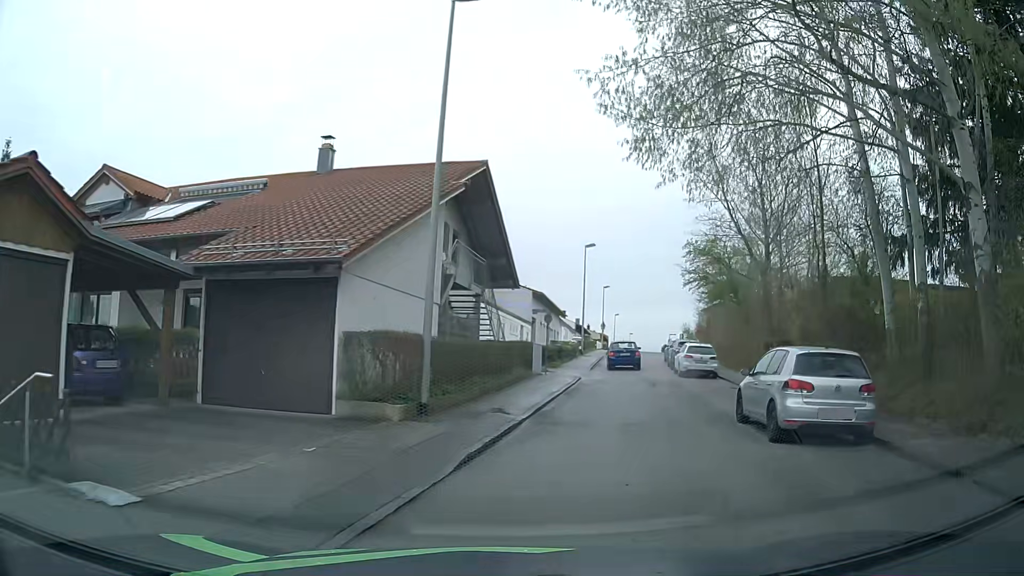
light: Day
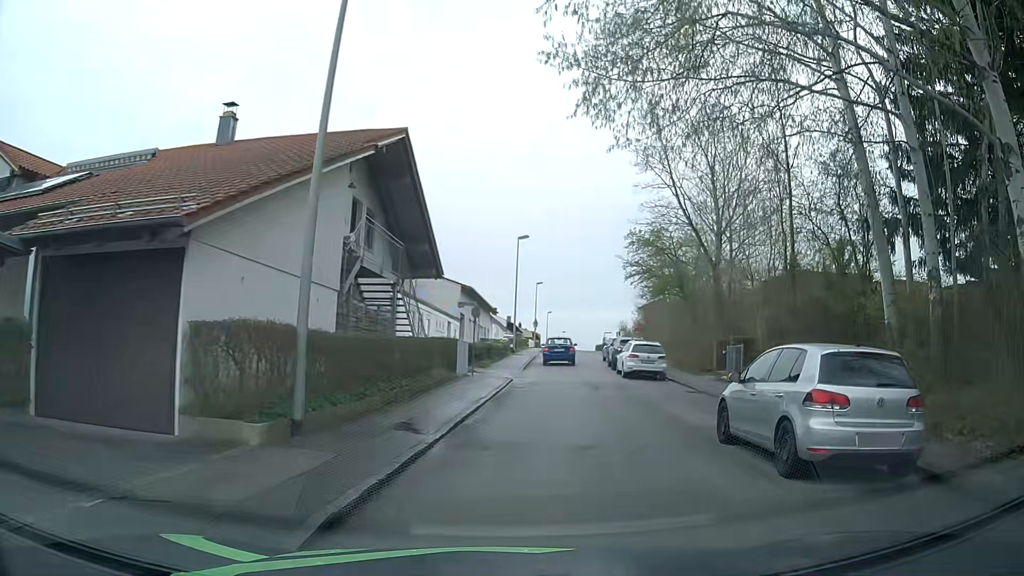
(+0.2, +3.3) m; +7°
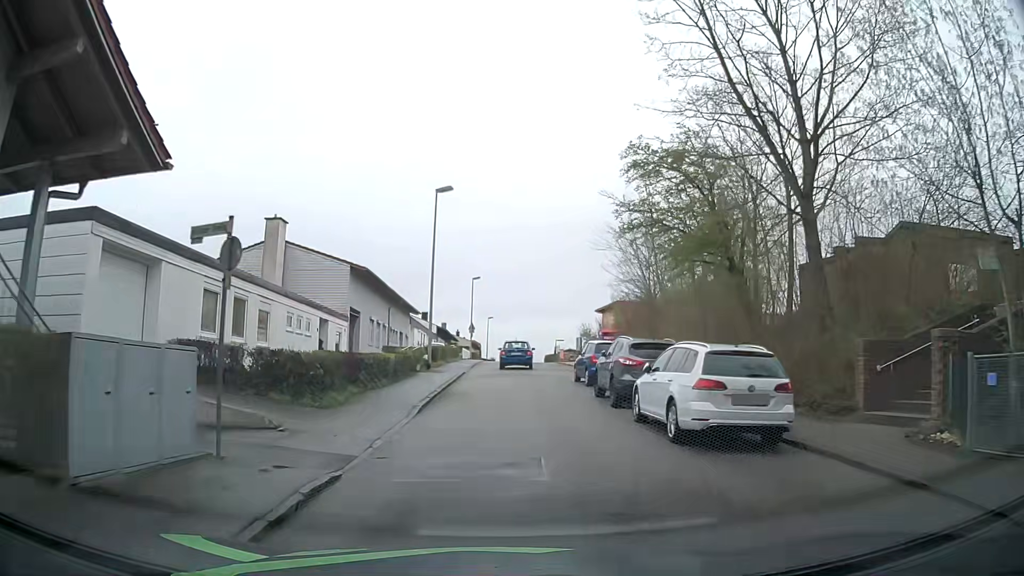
(+1.3, +17.2) m; +5°
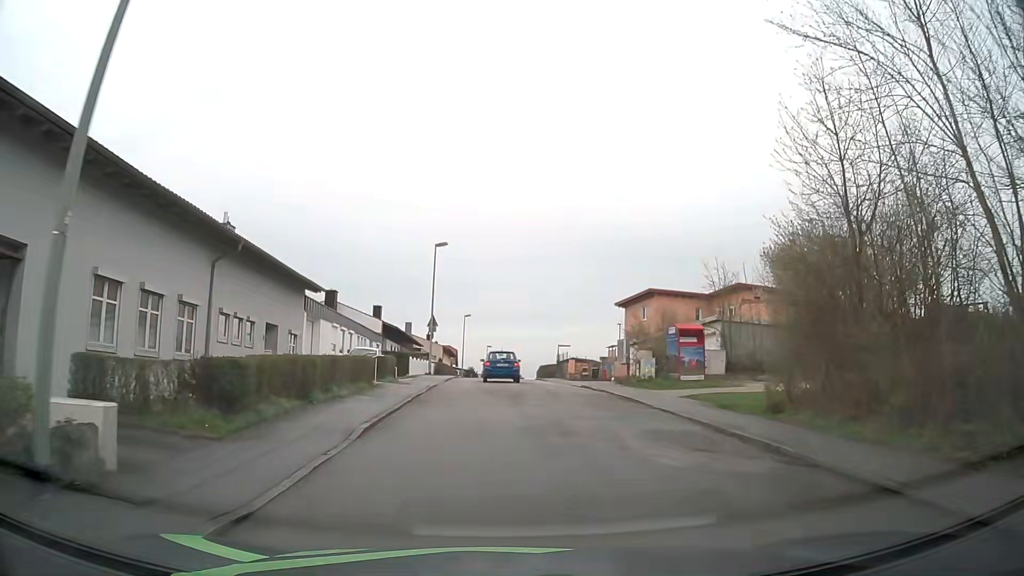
(-0.1, +25.4) m; +1°
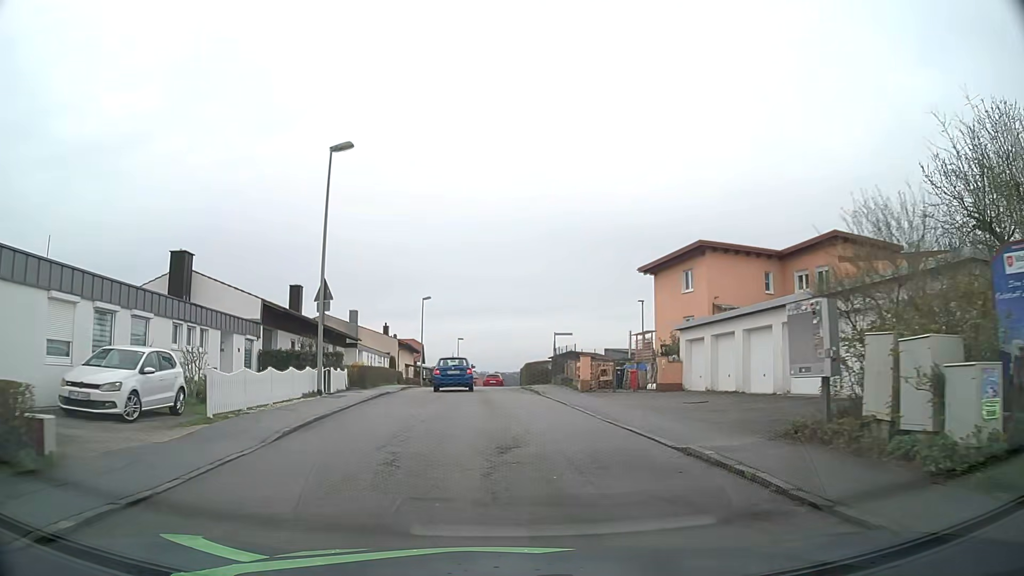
(+0.6, +20.4) m; +2°
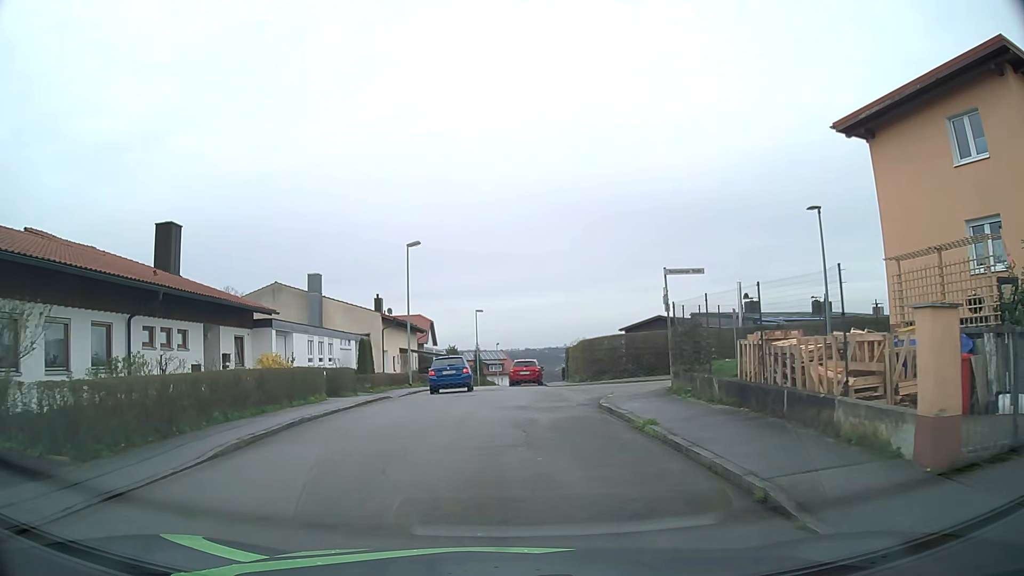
(-0.4, +22.7) m; -3°
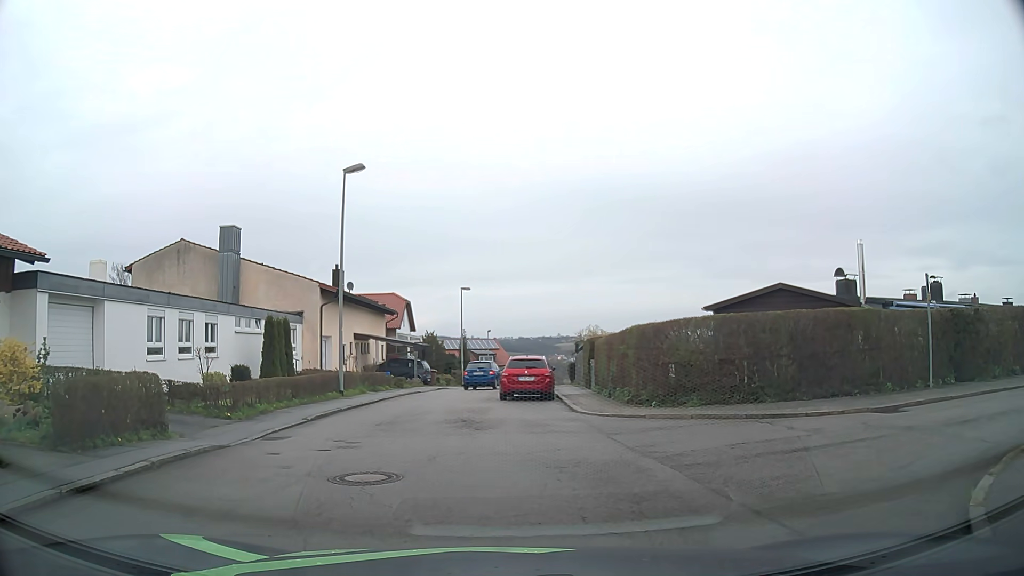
(+0.2, +14.2) m; +1°
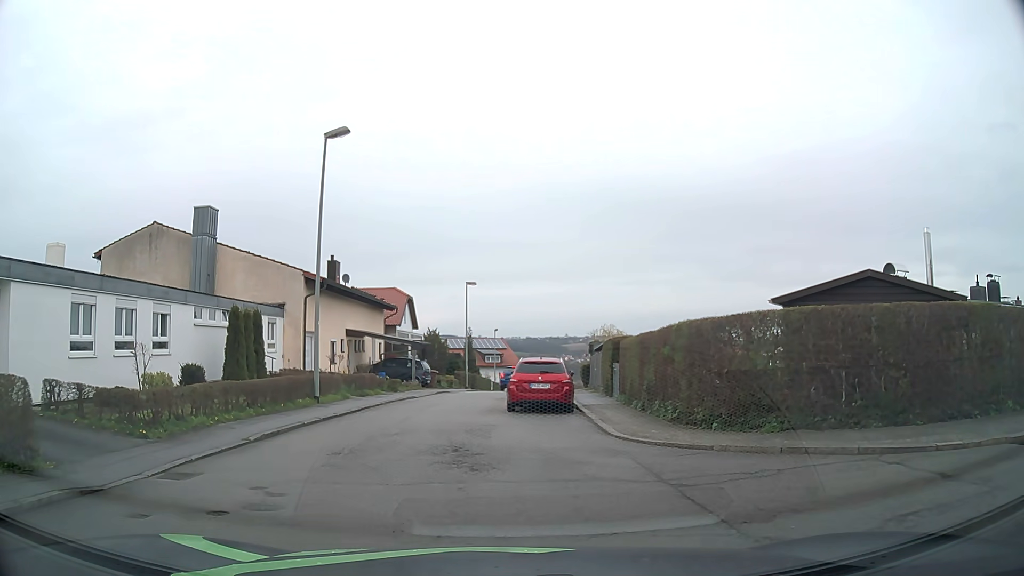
(0.0, +4.1) m; -1°
